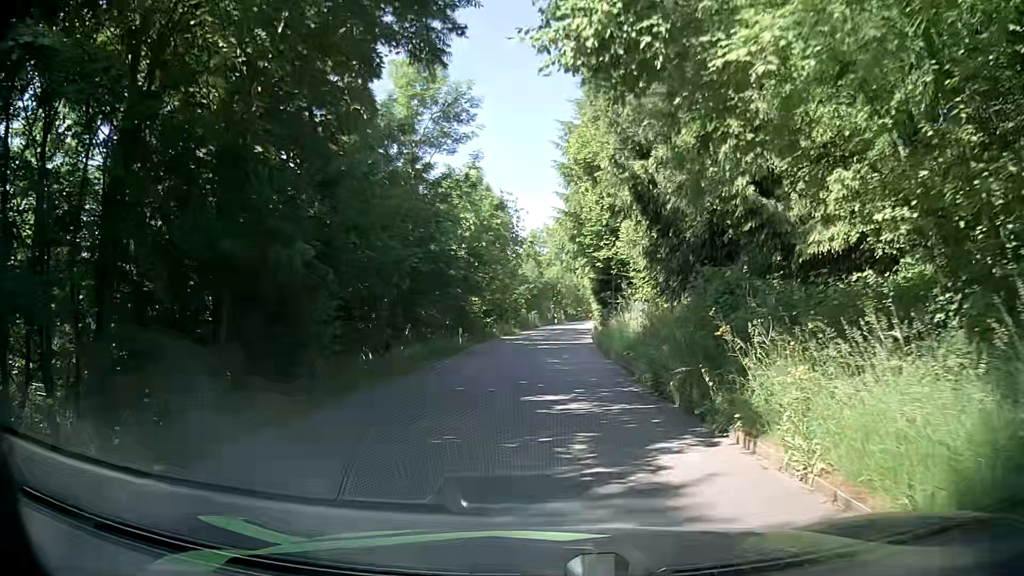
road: residential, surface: asphalt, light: Day
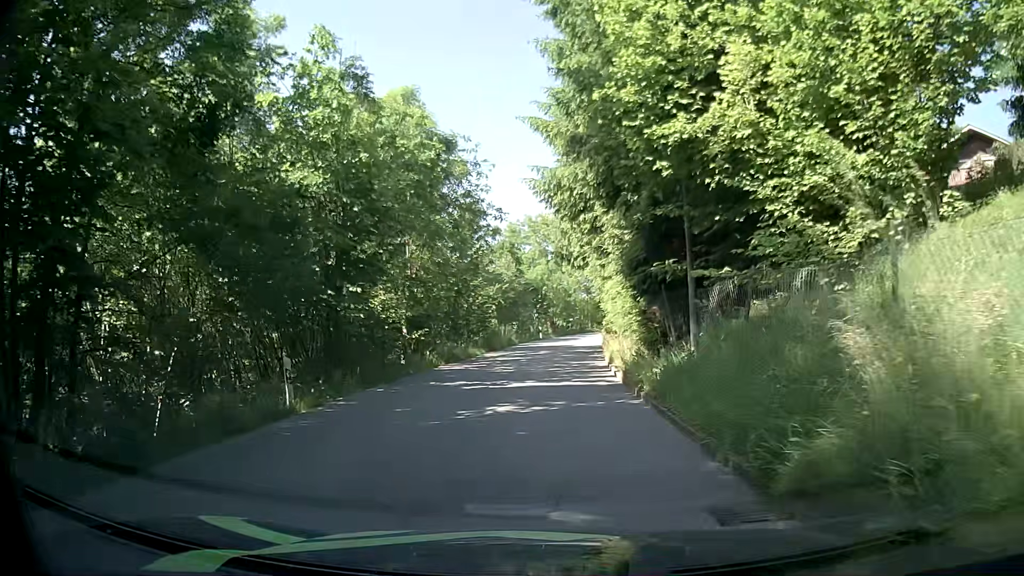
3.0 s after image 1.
(+0.1, +19.2) m; +1°
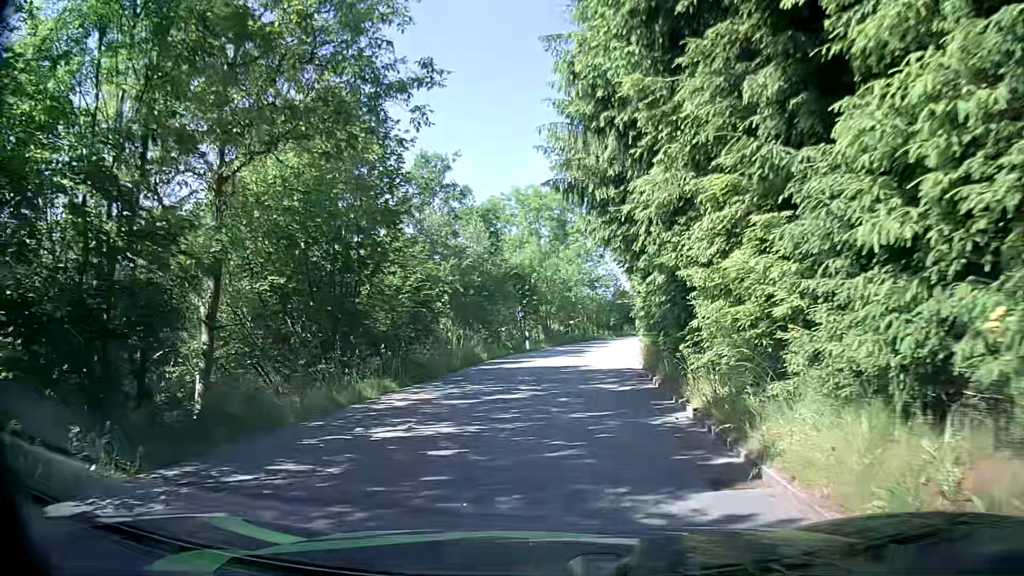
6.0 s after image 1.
(0.0, +18.9) m; 0°
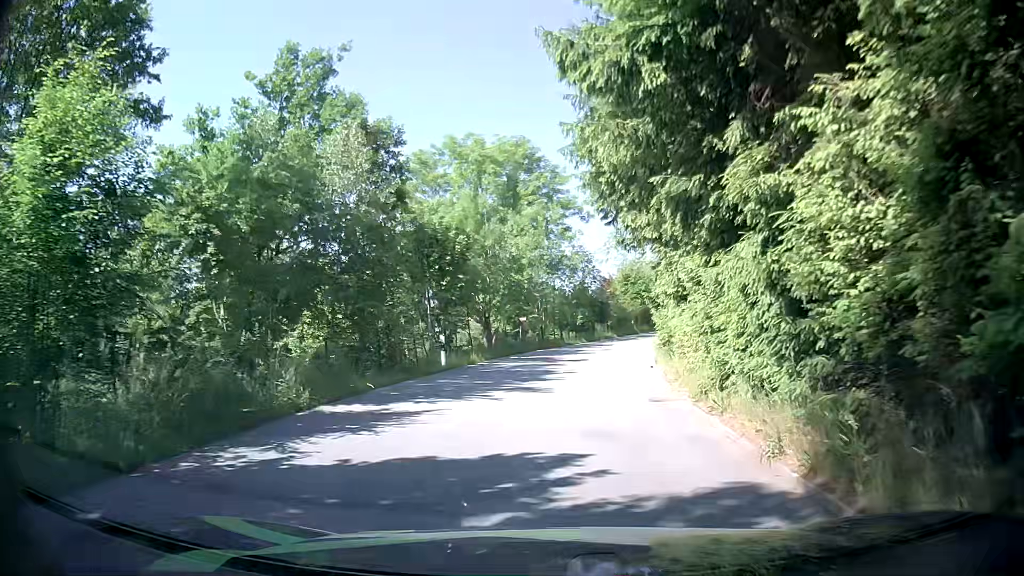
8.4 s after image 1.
(+0.4, +16.5) m; +4°
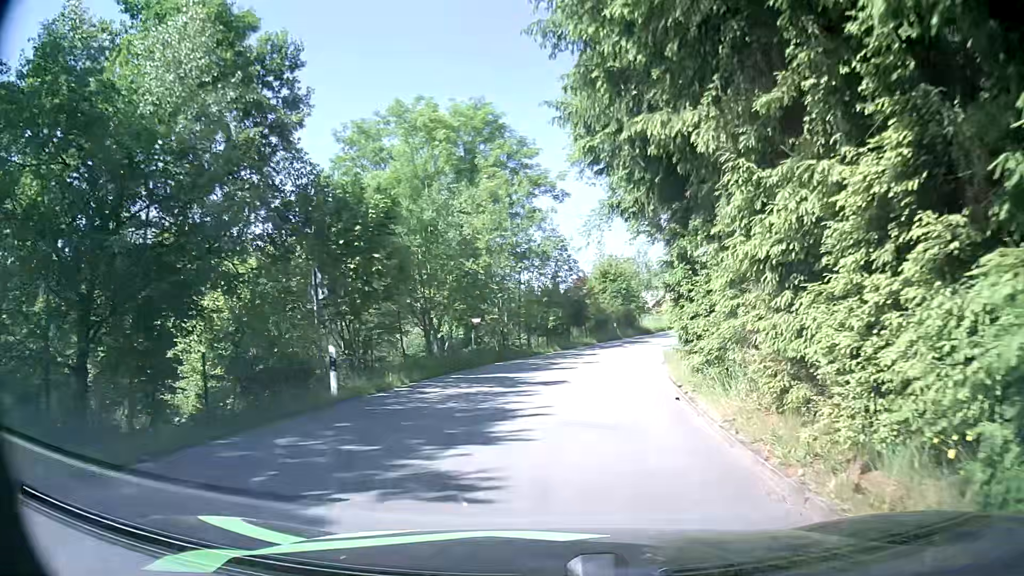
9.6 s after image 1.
(+0.2, +8.1) m; +3°
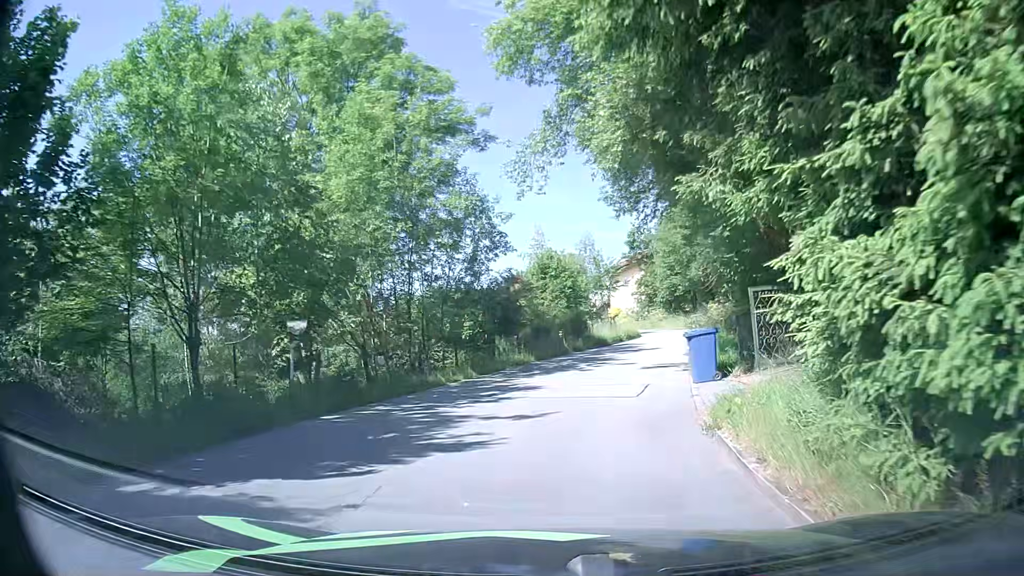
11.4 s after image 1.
(+0.5, +11.9) m; +4°
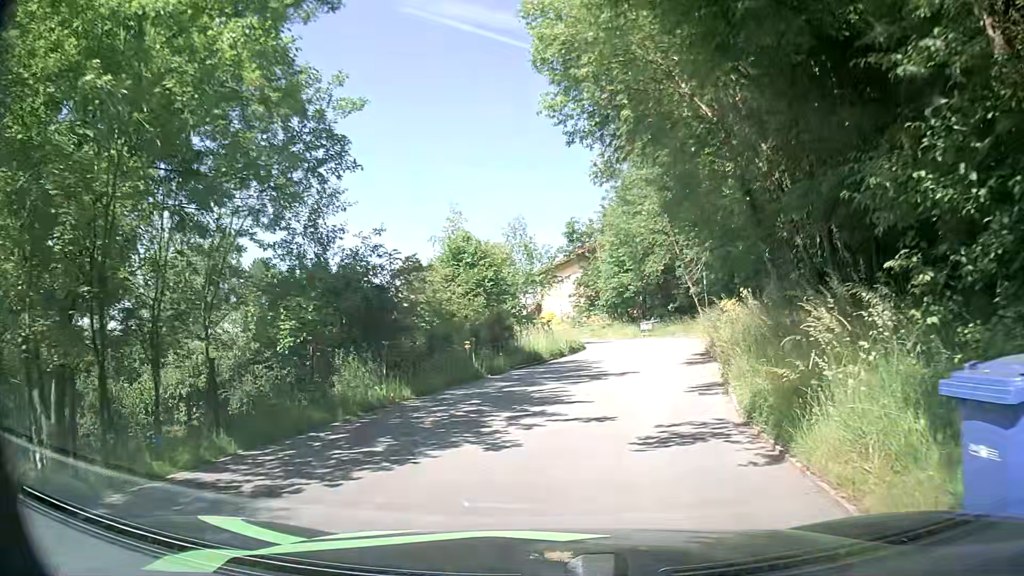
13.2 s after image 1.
(+0.8, +11.2) m; +8°
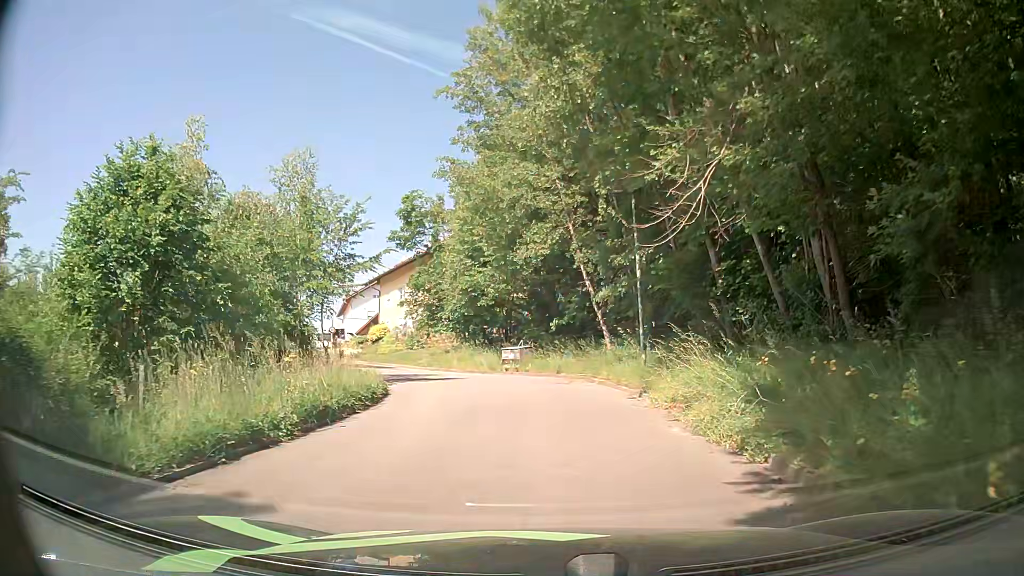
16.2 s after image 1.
(+2.0, +17.8) m; +12°
(0, +10) (0, +20) (-3, +29) (-8, +38) (-13, +47) (-19, +55) (-24, +64) (-29, +72) (-33, +81) (-37, +91) m
